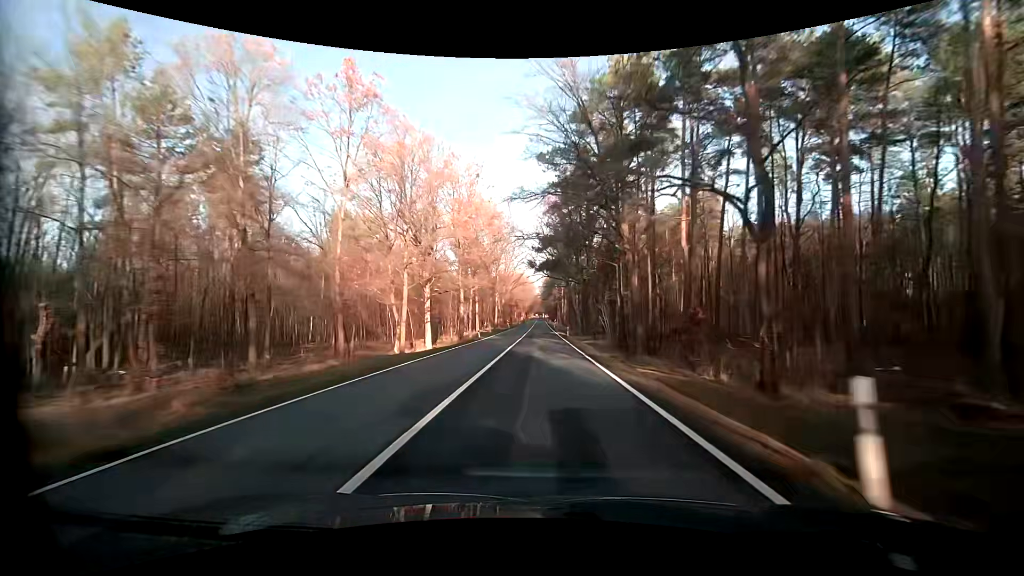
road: primary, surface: asphalt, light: Day
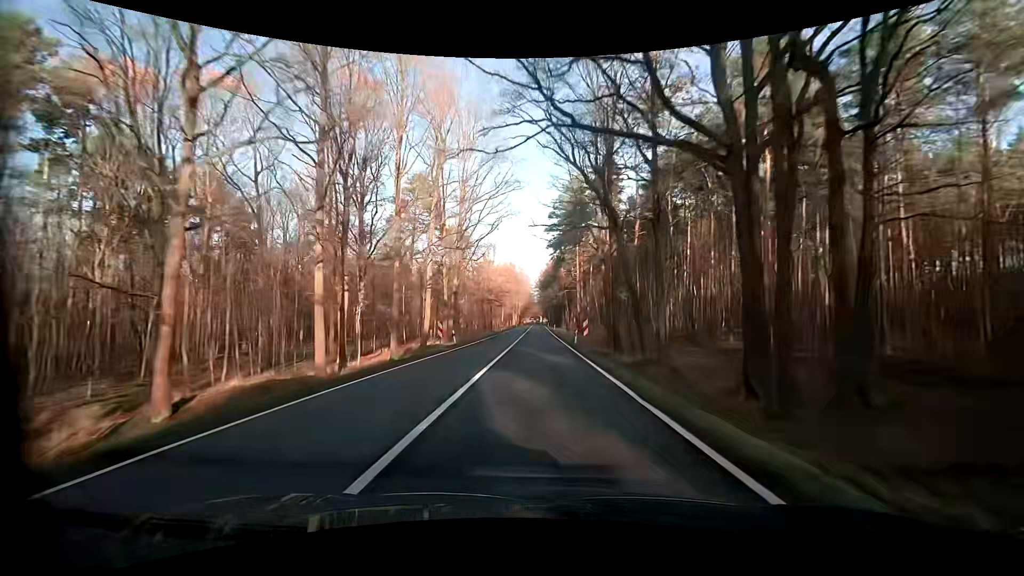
(+0.2, +60.0) m; 0°
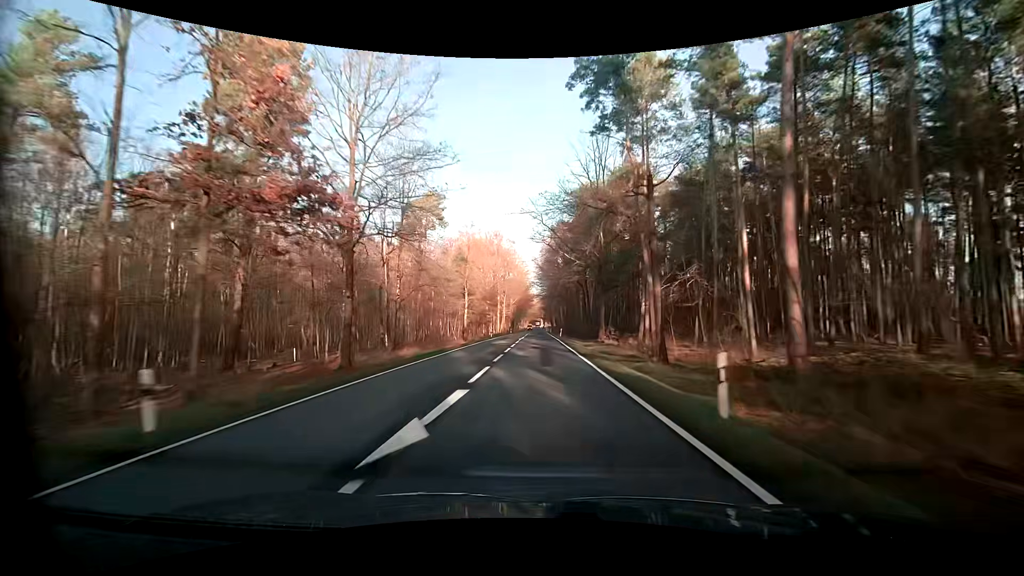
(-0.1, +74.3) m; 0°
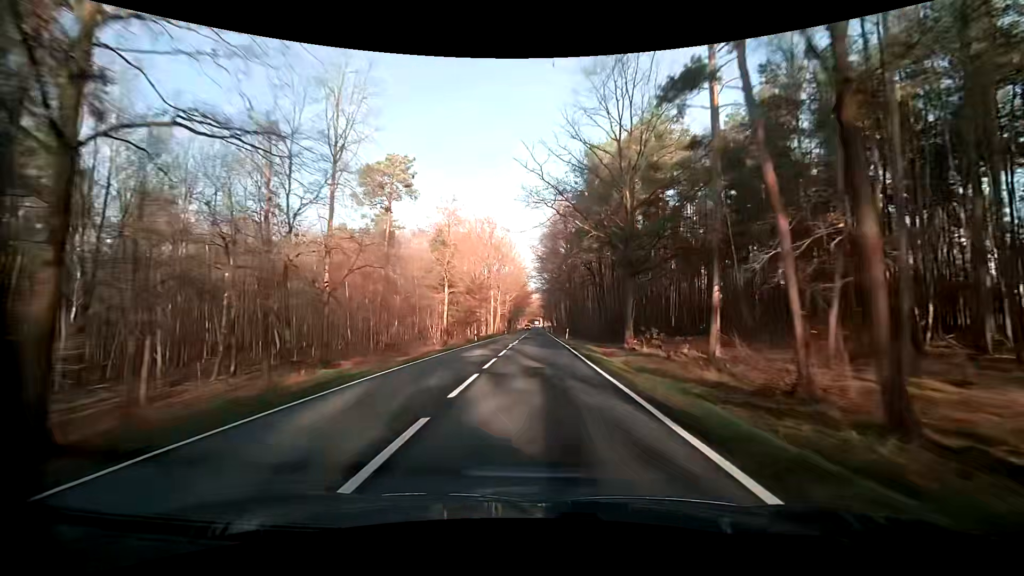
(0.0, +14.9) m; 0°
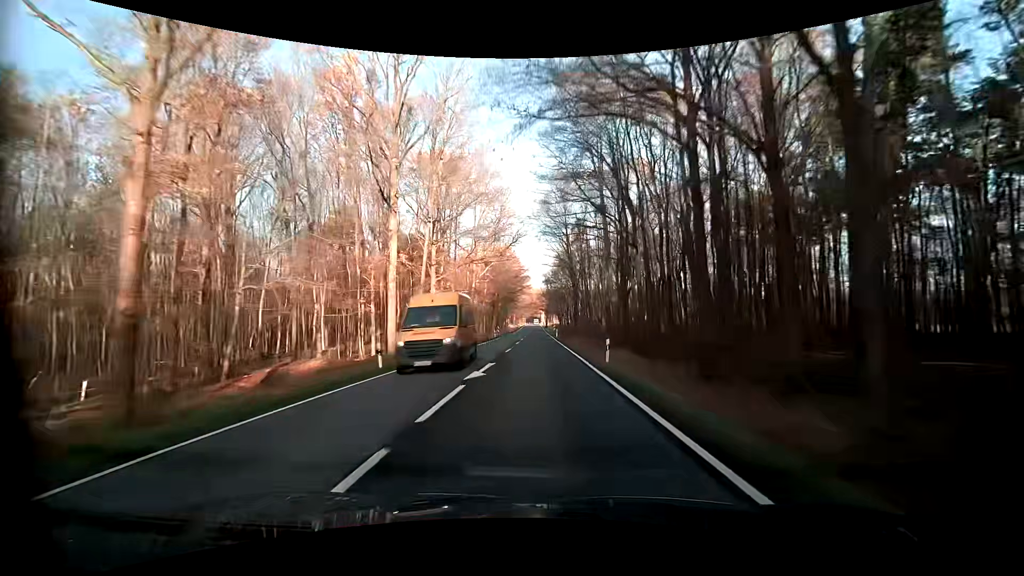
(-0.5, +74.0) m; 0°
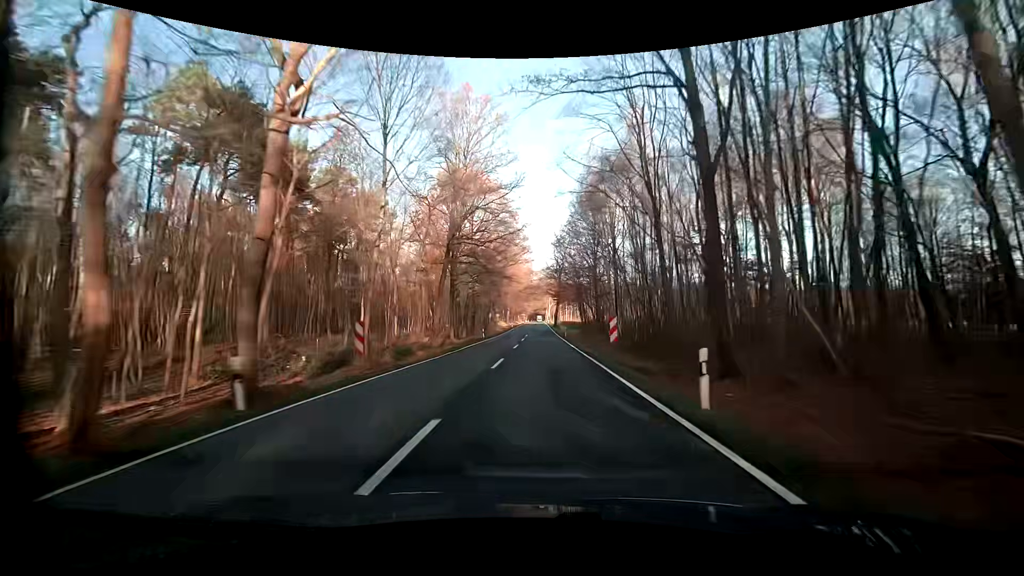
(-0.1, +58.5) m; -1°
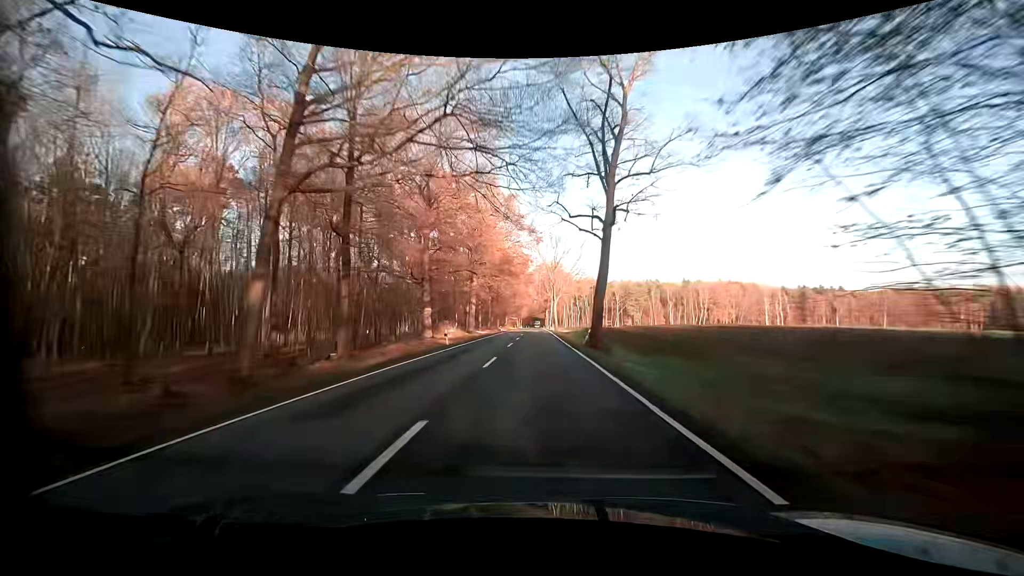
(+1.0, +72.5) m; +1°
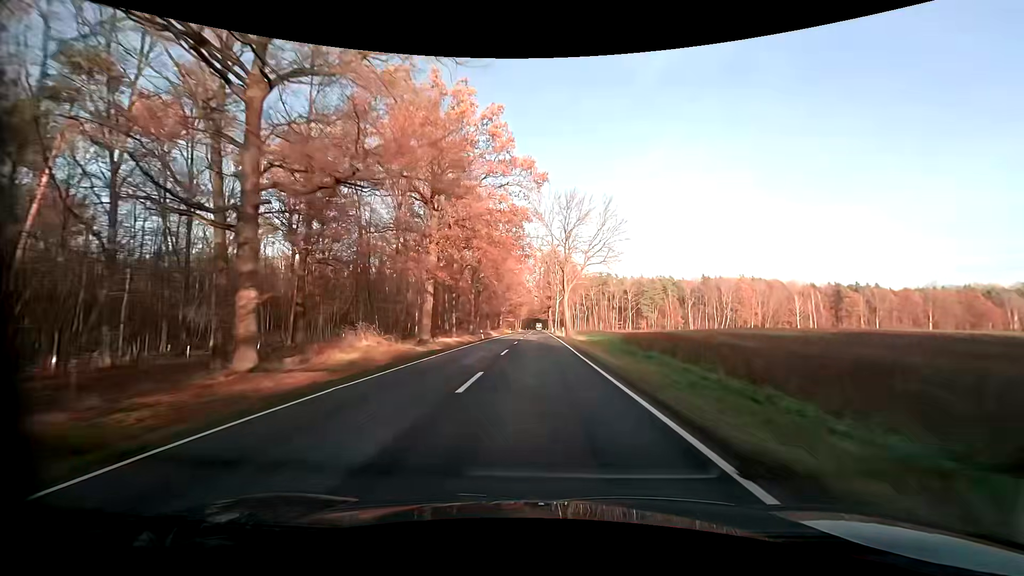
(0.0, +28.7) m; -1°
(0, +10) (0, +20) (0, +30) (0, +40) (0, +50) (0, +60) (0, +70) (0, +80) (+1, +90) (+1, +100) m
